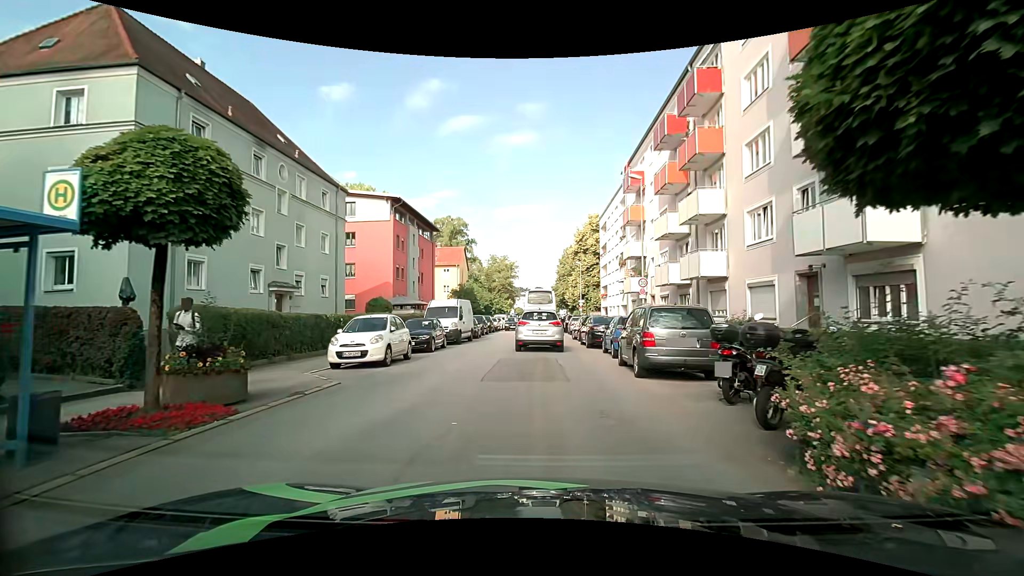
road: tertiary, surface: asphalt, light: Day
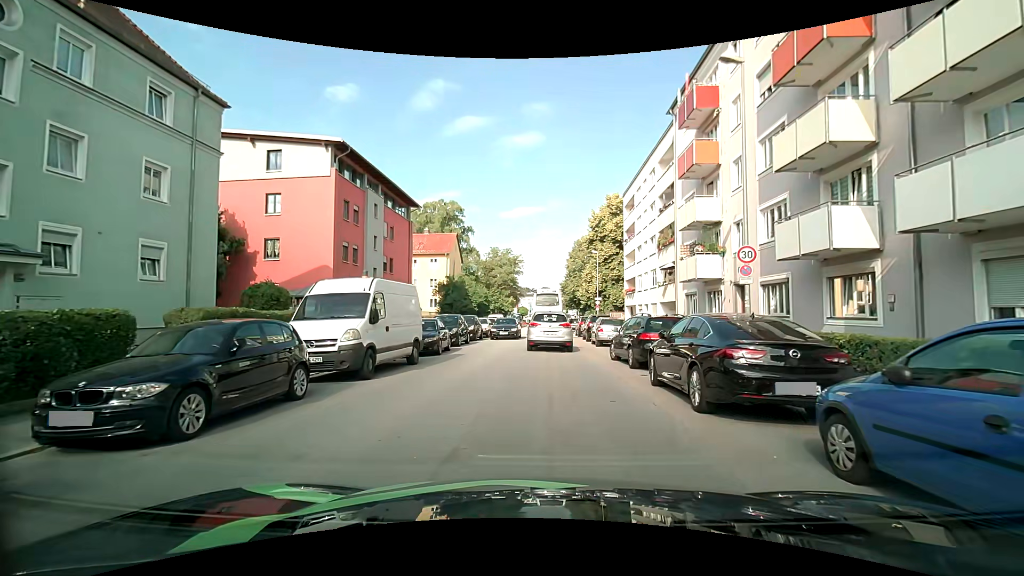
(-0.1, +14.5) m; -2°
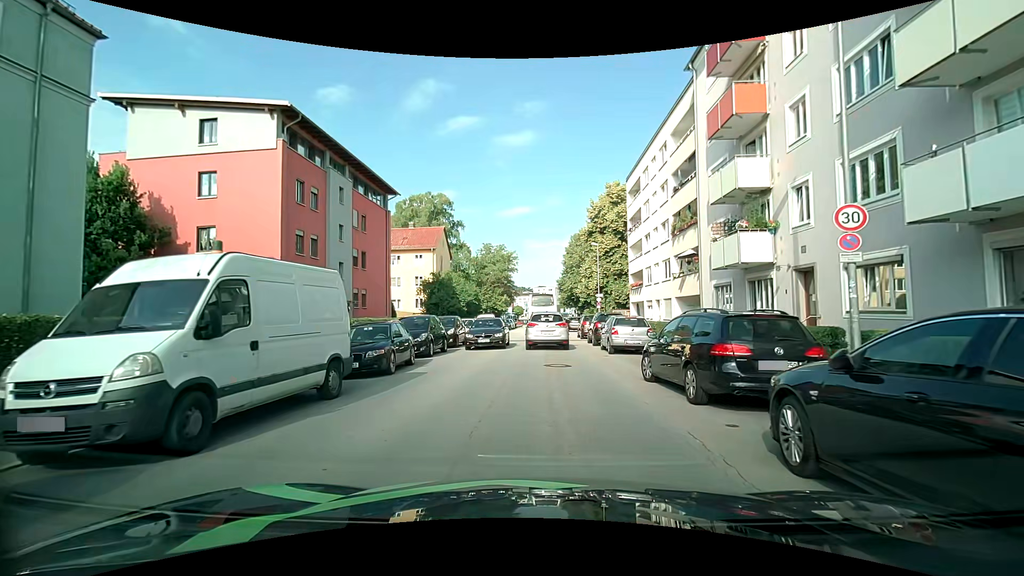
(+0.2, +5.7) m; +2°
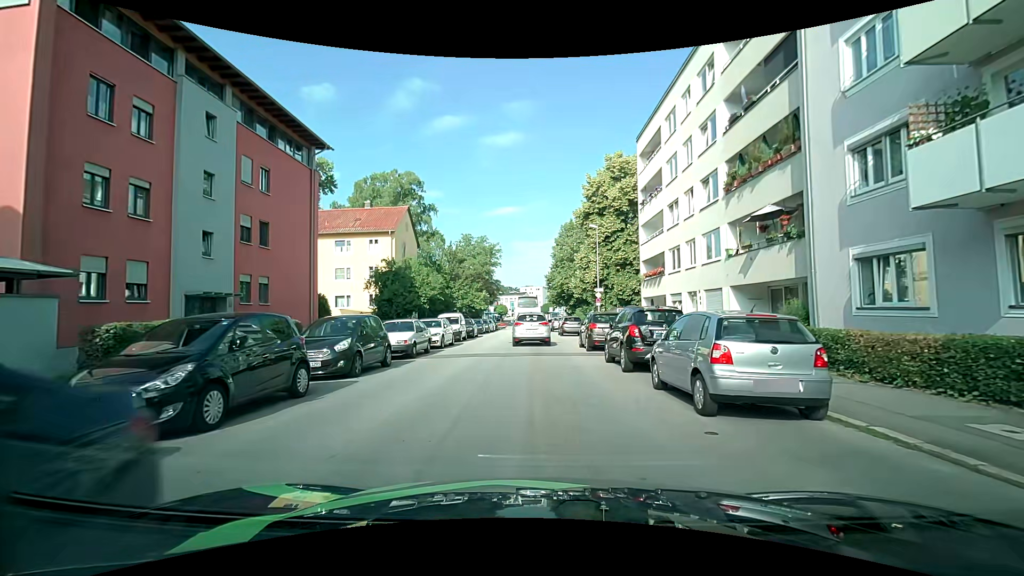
(+0.1, +12.0) m; +1°
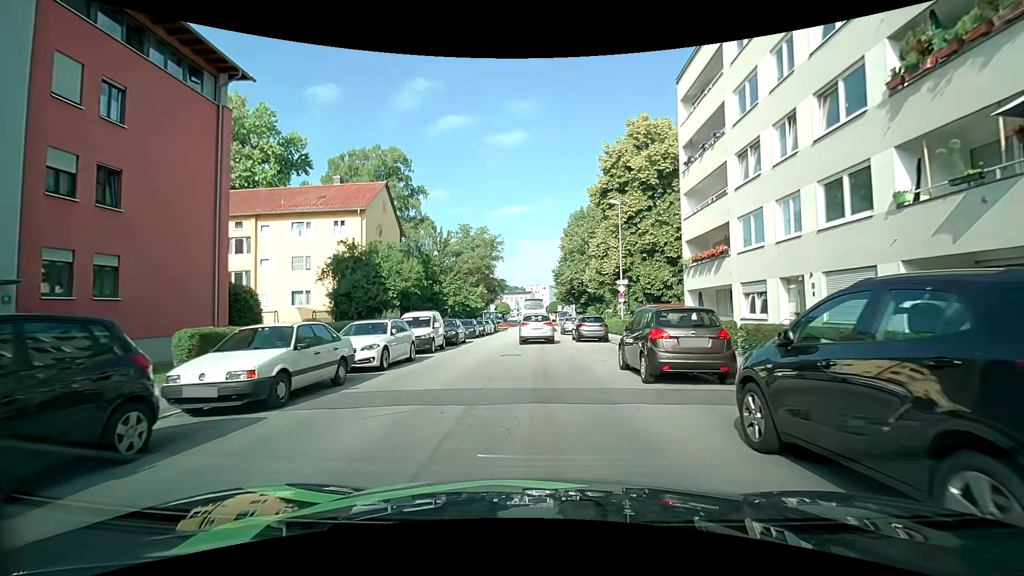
(-0.1, +9.9) m; -2°
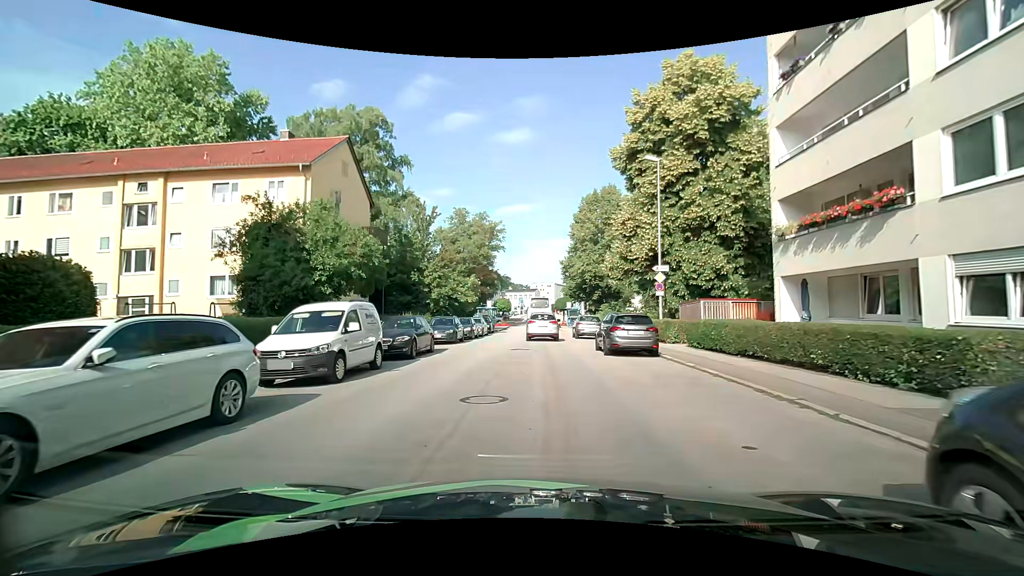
(+0.1, +10.4) m; +1°
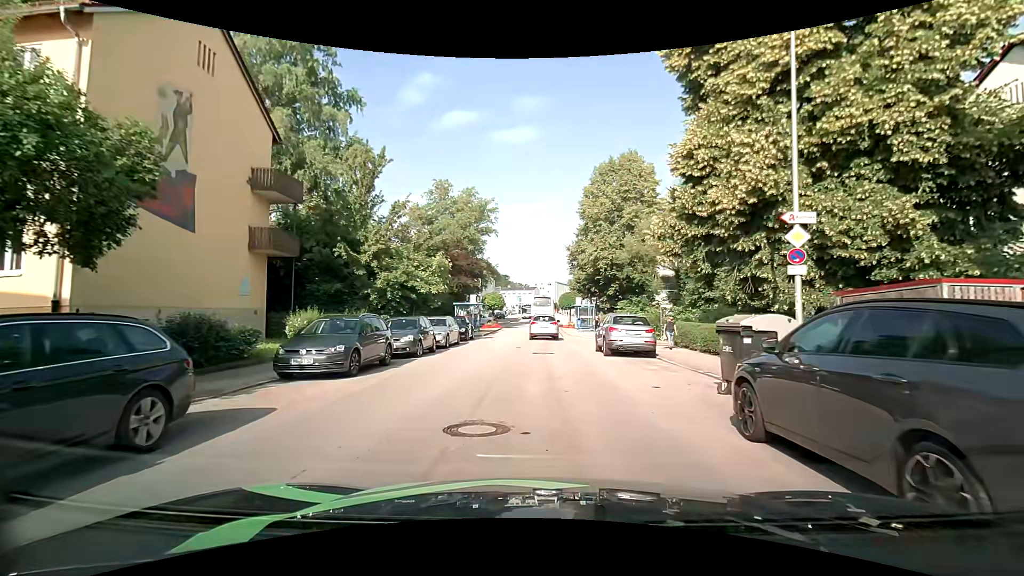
(-0.2, +14.4) m; 0°
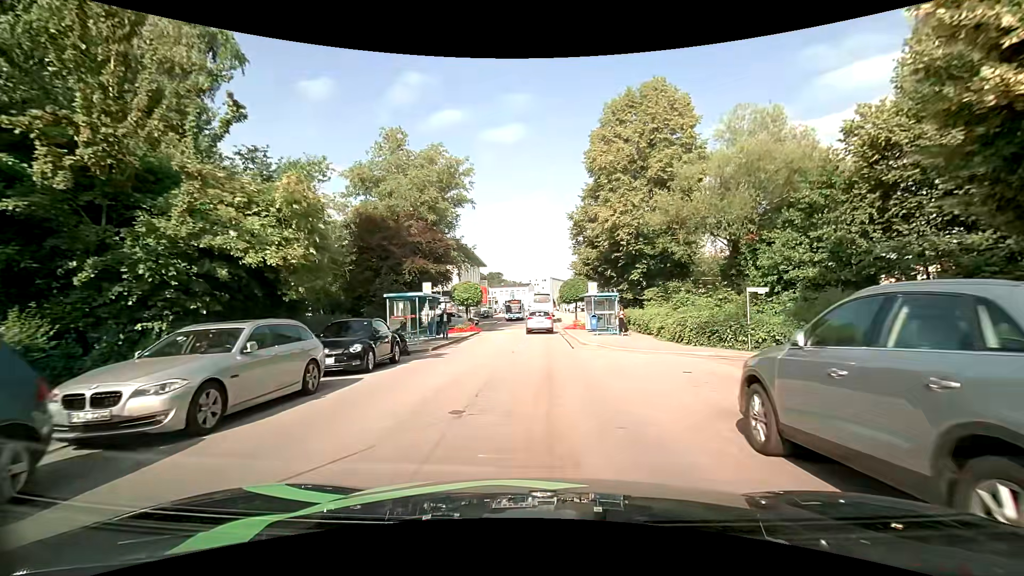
(+0.1, +16.0) m; 0°
(0, +10) (0, +20) (0, +30) (+1, +40) (+1, +50) (+1, +60) (+1, +70) (+1, +80) (+1, +90) (+1, +100) m
